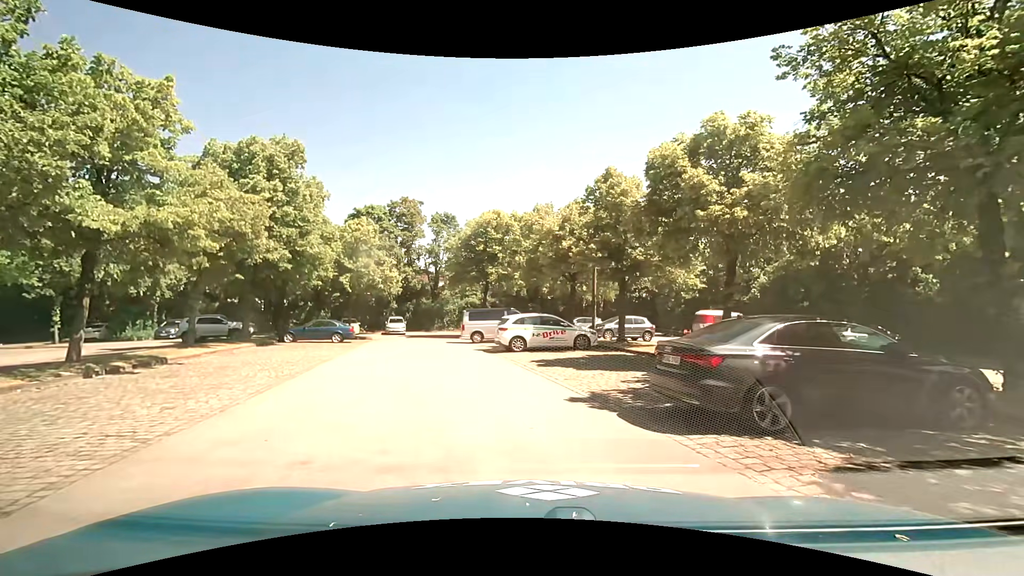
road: residential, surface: asphalt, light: Day
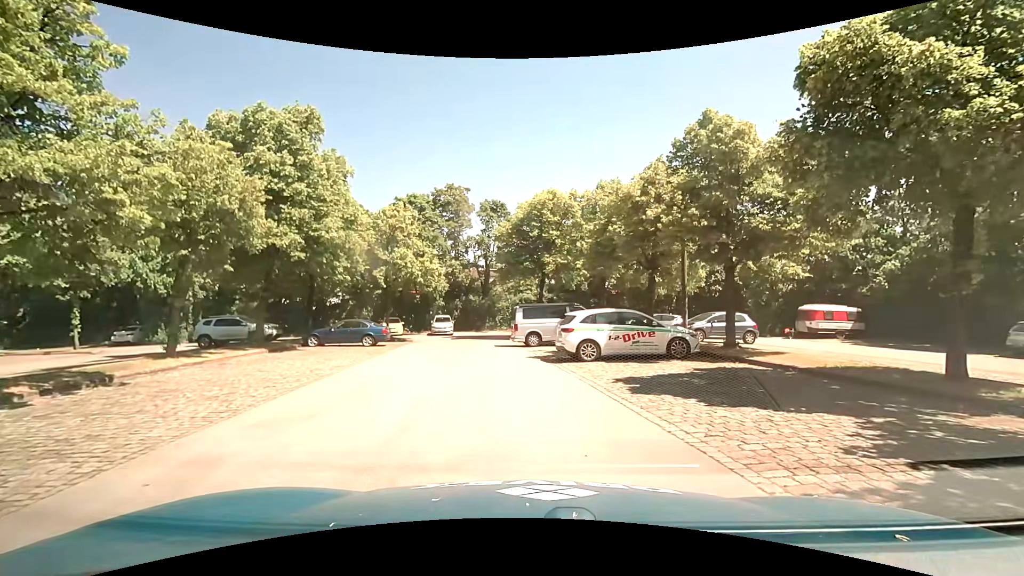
(-0.2, +5.4) m; -6°
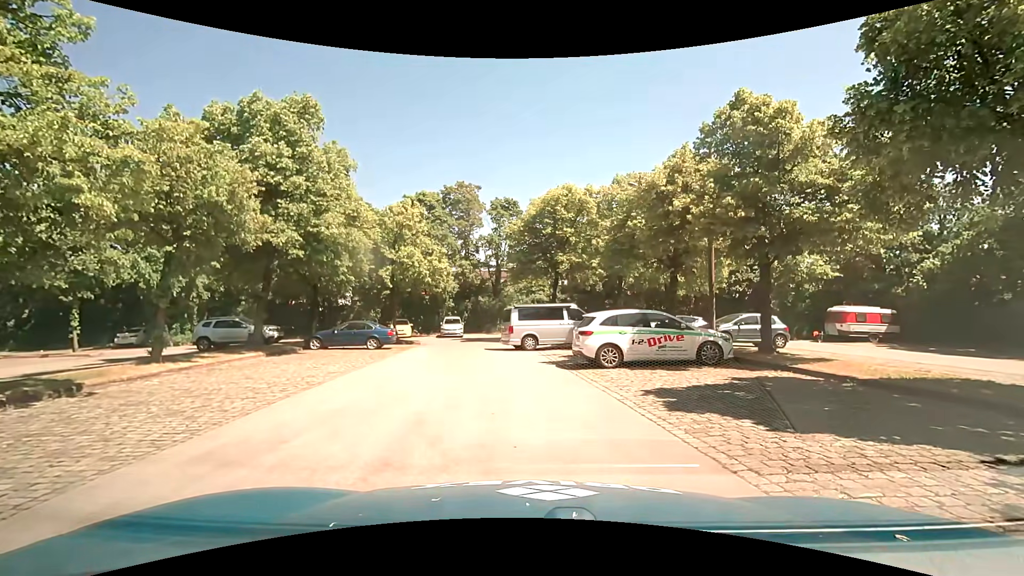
(0.0, +1.3) m; 0°
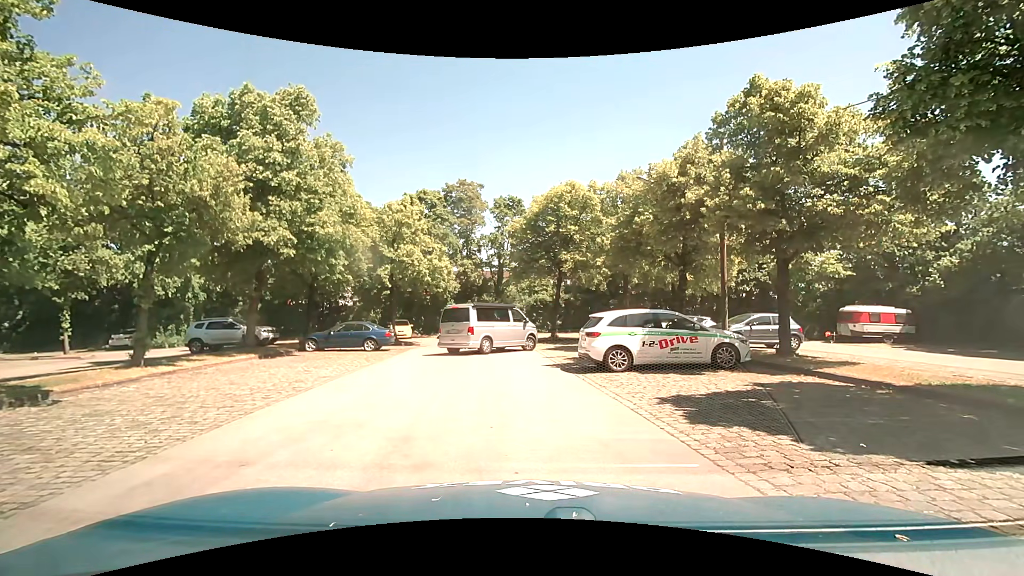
(0.0, +0.9) m; 0°
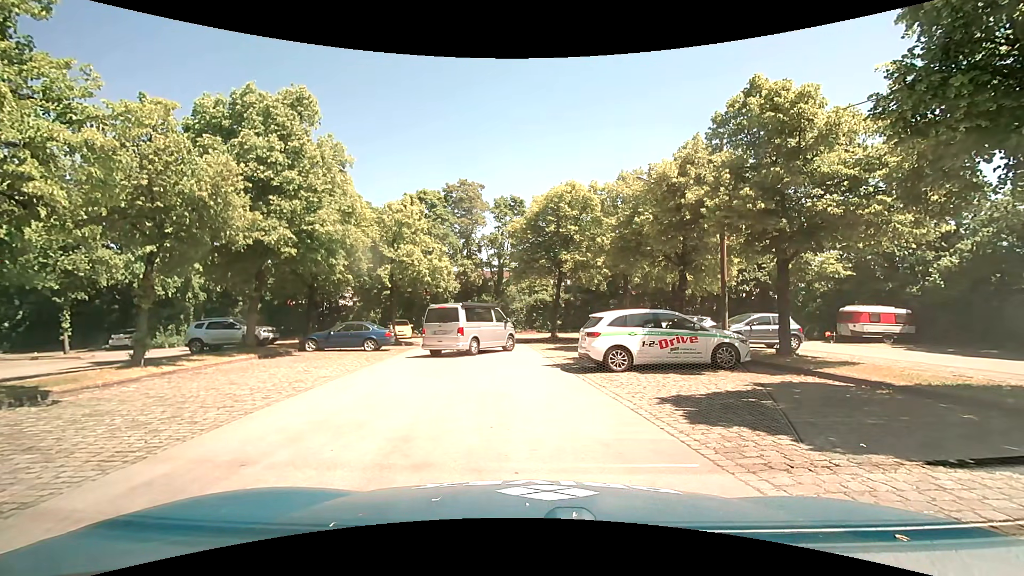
(0.0, 0.0) m; 0°
